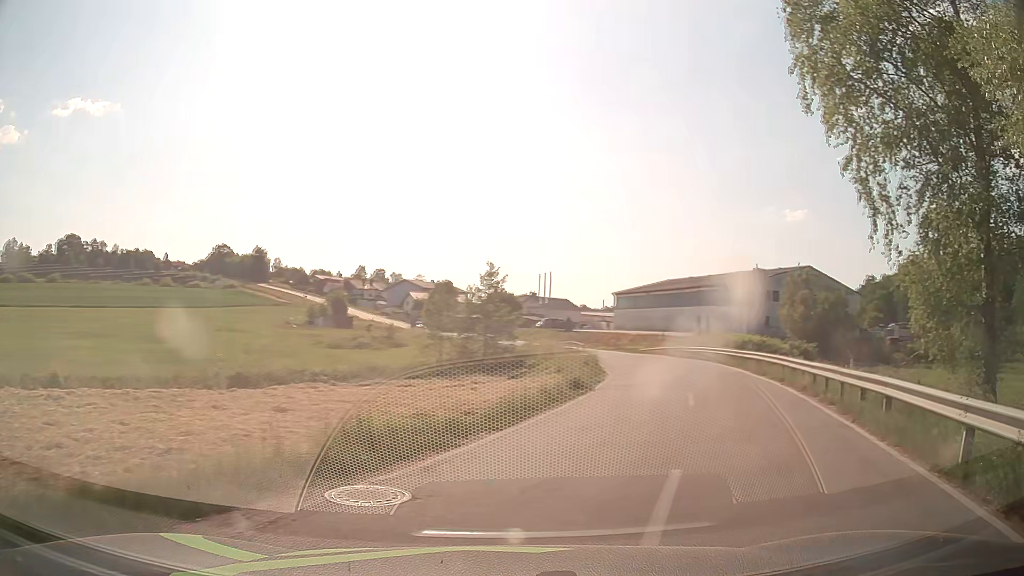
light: Day
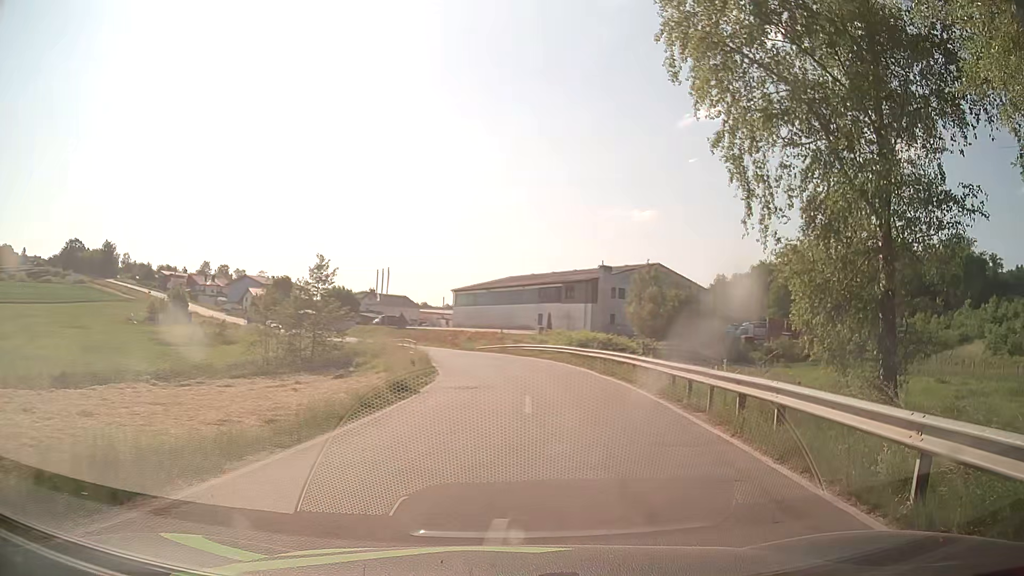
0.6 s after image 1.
(+0.3, +2.4) m; +12°
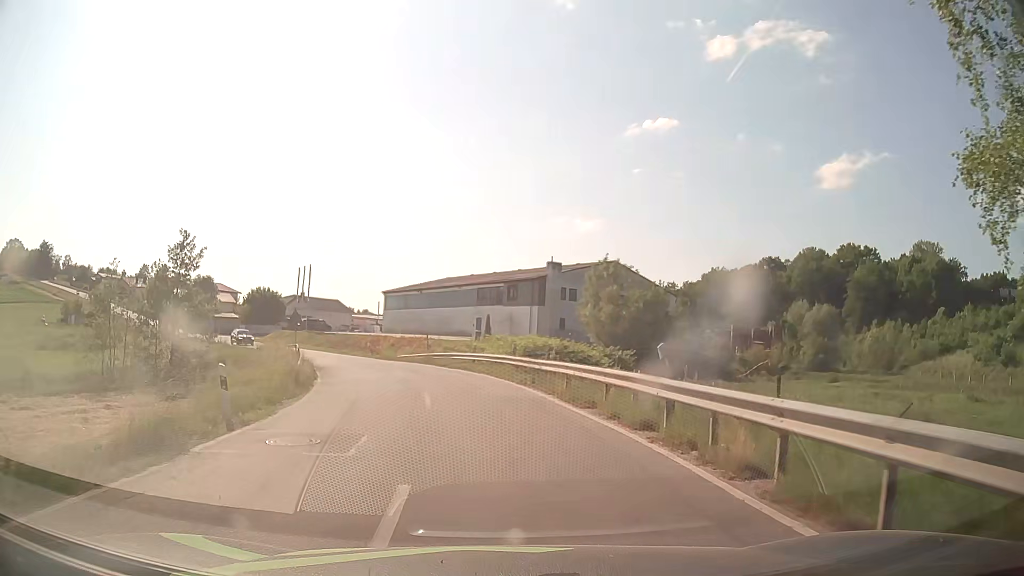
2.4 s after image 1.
(+1.4, +11.3) m; +7°
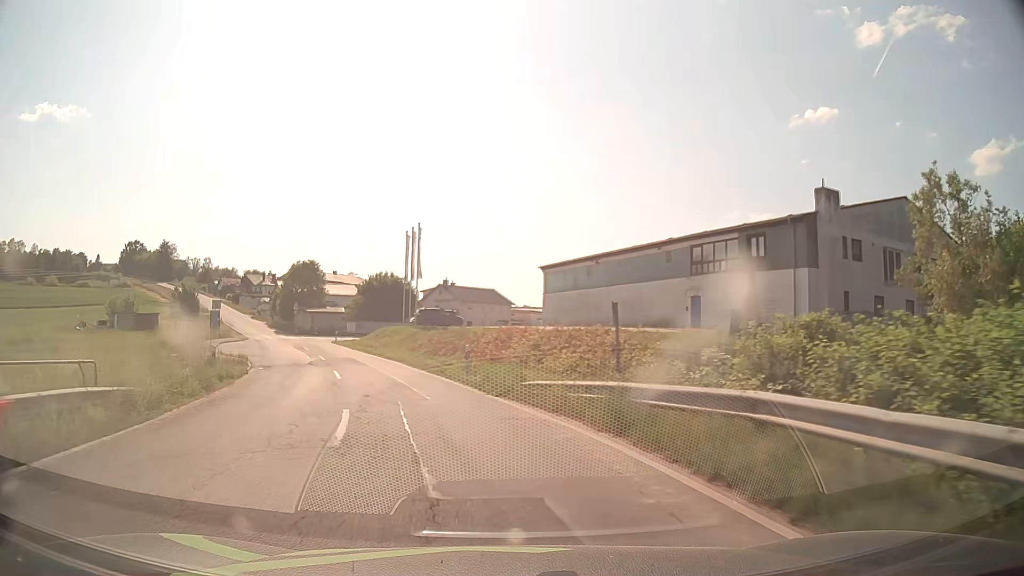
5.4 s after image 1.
(-2.8, +31.1) m; -13°
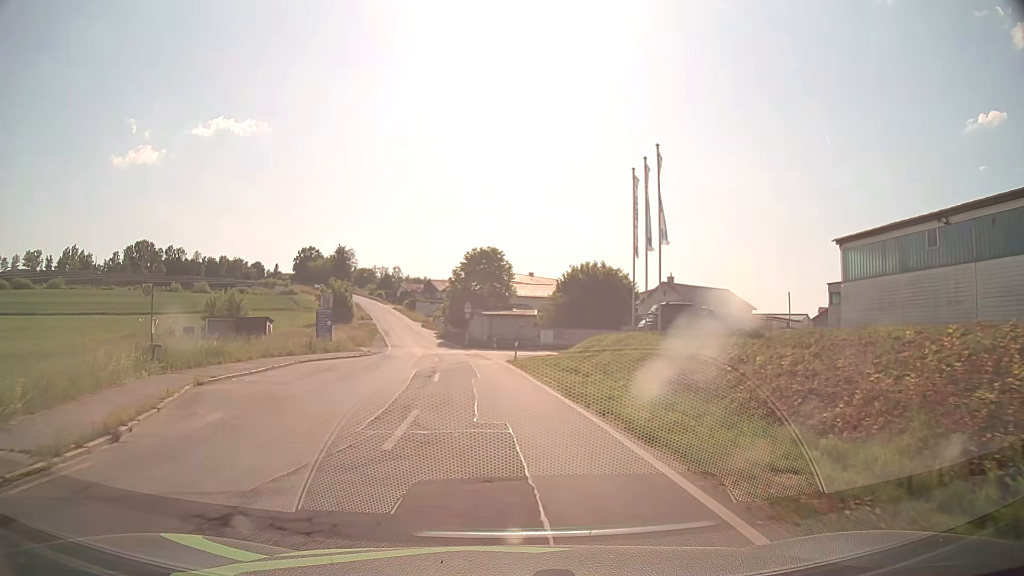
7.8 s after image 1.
(-4.6, +23.9) m; -18°
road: tertiary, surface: asphalt
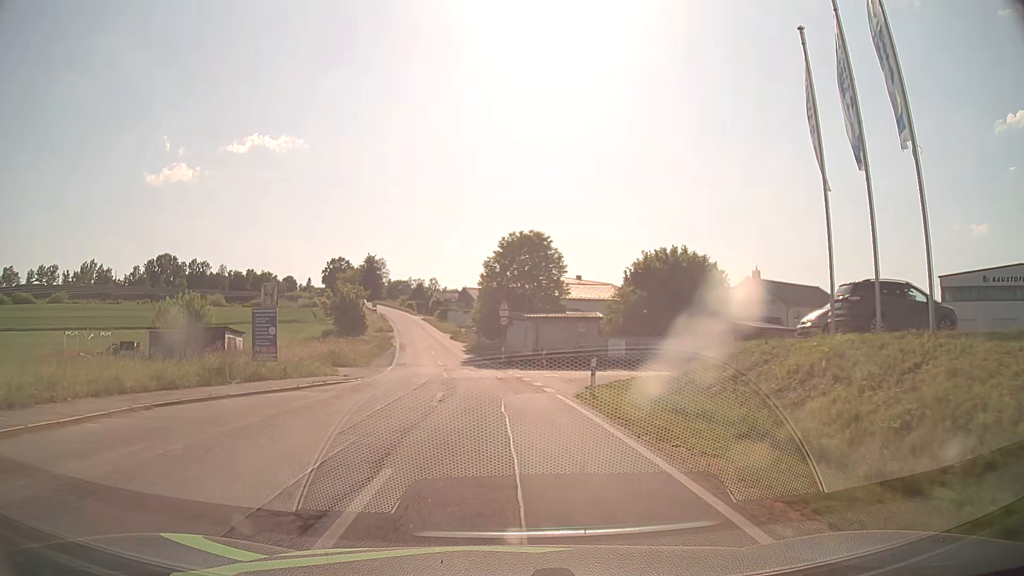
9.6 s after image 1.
(-0.5, +17.1) m; -3°
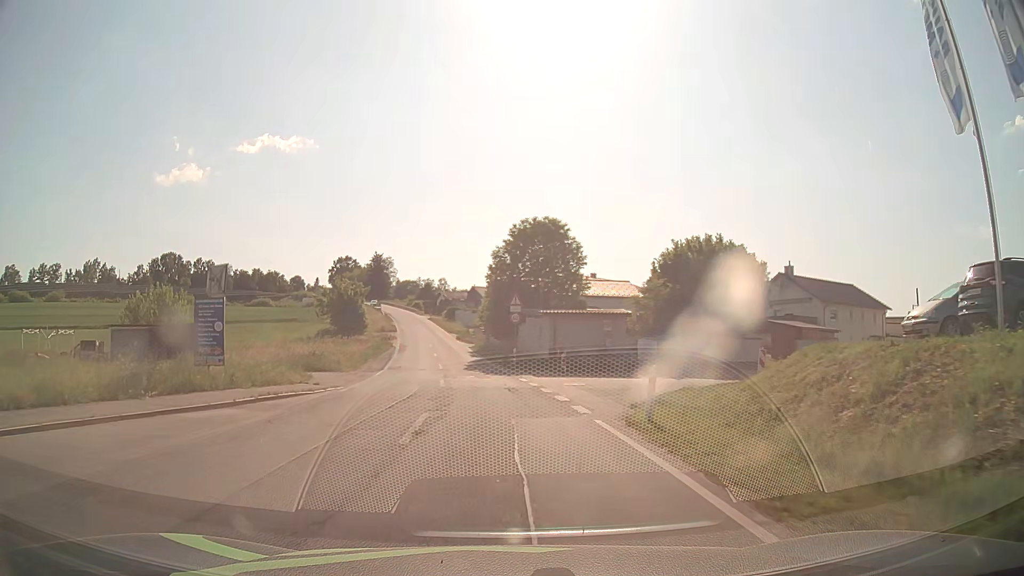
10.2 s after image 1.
(0.0, +6.1) m; -1°
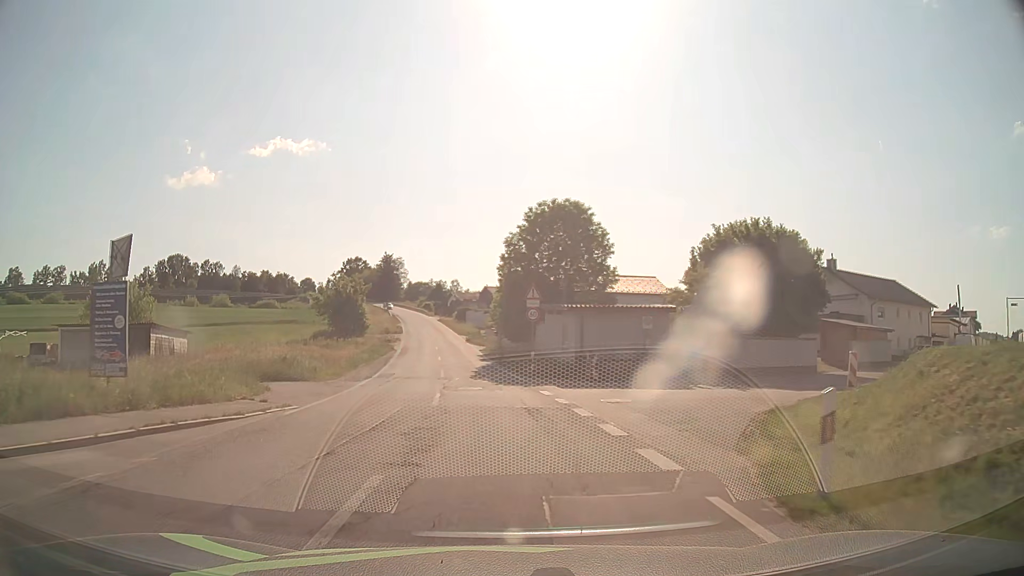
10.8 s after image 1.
(-0.1, +6.5) m; -1°
(0, +10) (-1, +20) (-2, +30) (-3, +40) (-4, +50) (-5, +60) (-6, +70) (-8, +80) (-9, +89) (-11, +99) m
